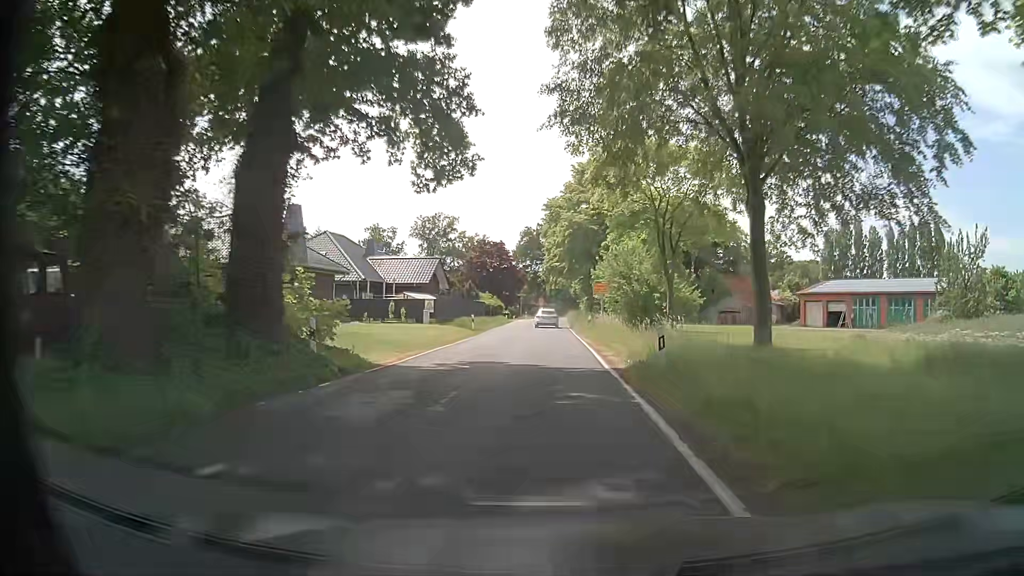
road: secondary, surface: asphalt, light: Day
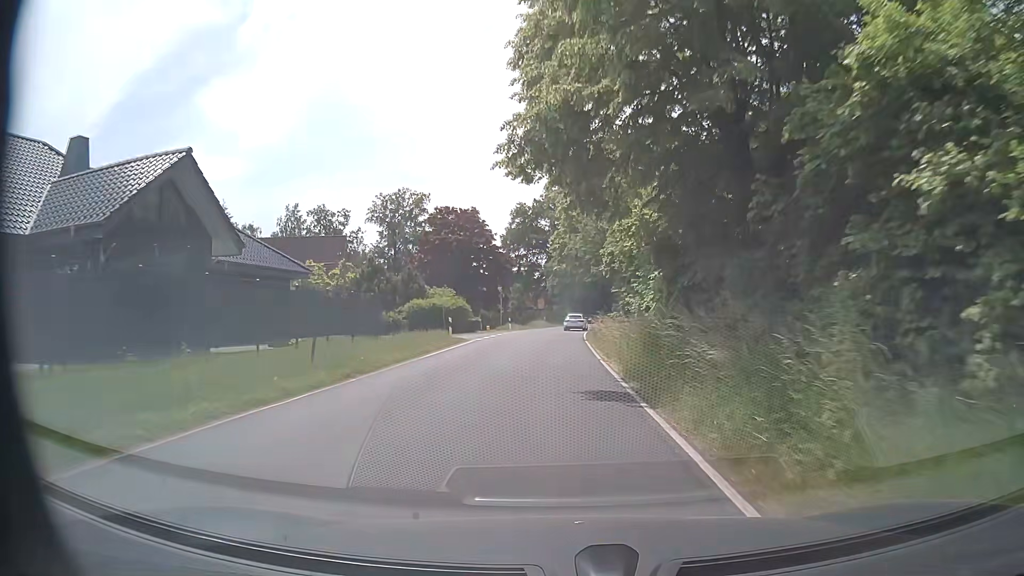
(-0.5, +41.6) m; -1°
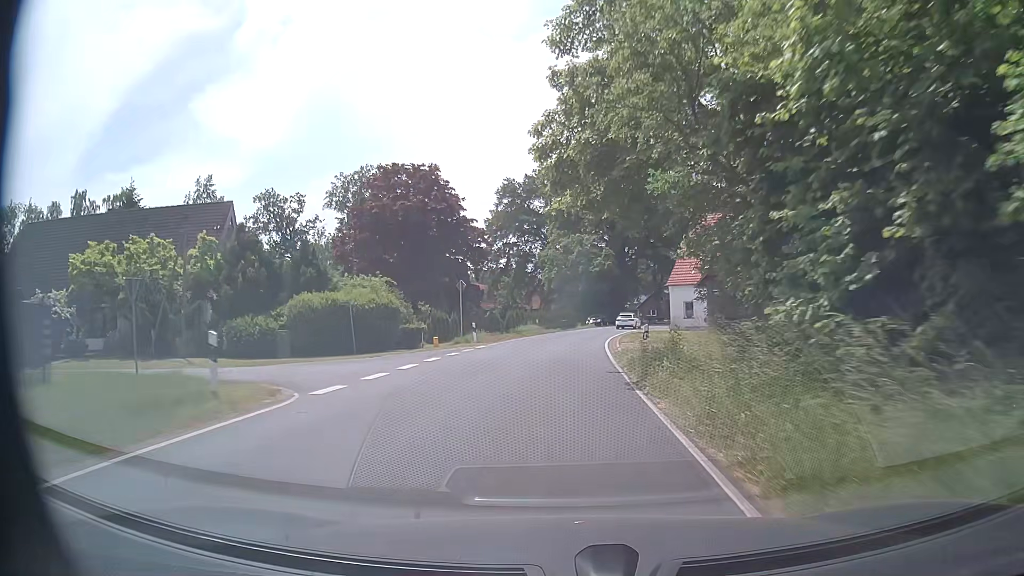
(+0.4, +23.2) m; +1°
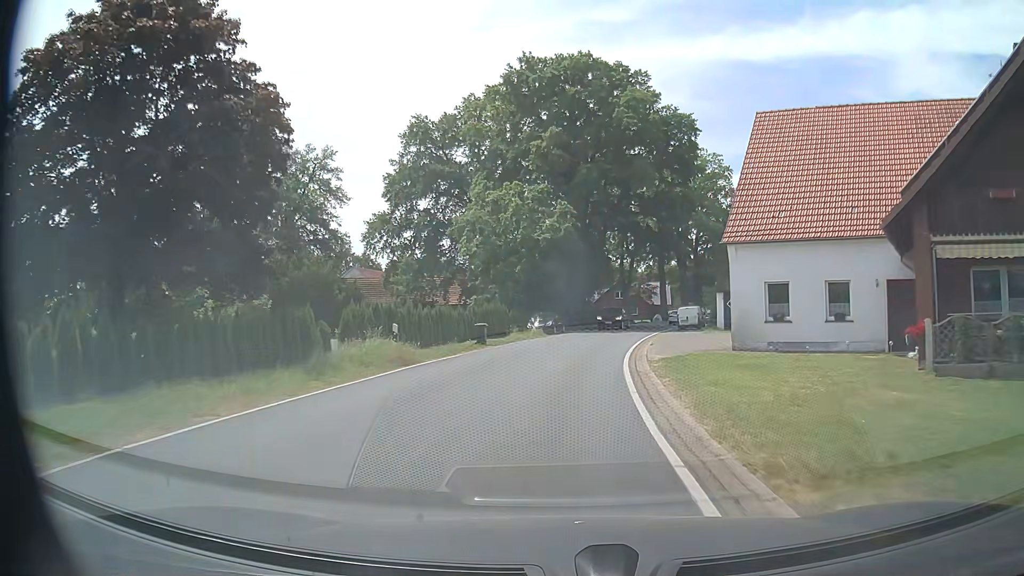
(+1.0, +31.3) m; +5°
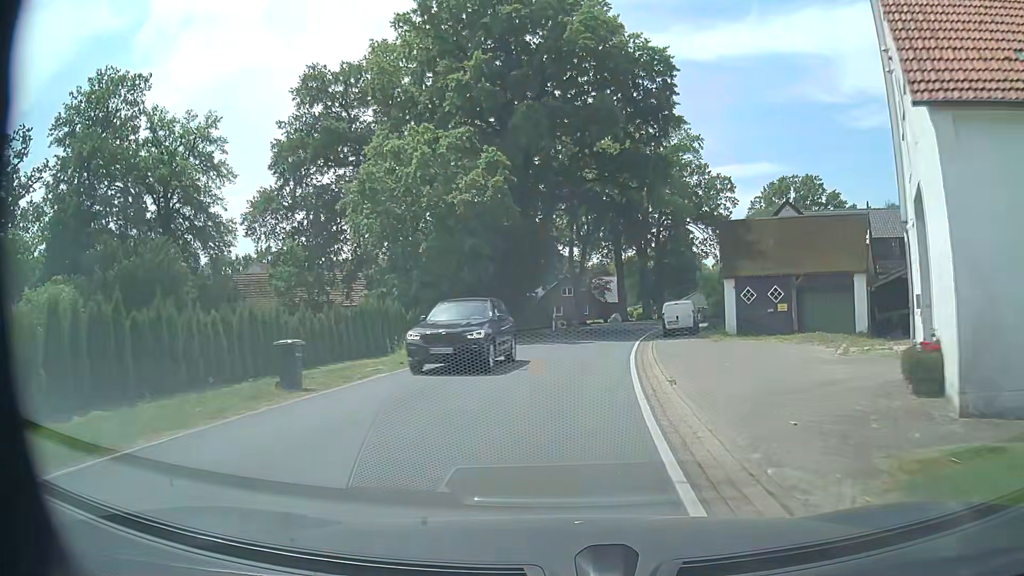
(+0.6, +15.7) m; +5°
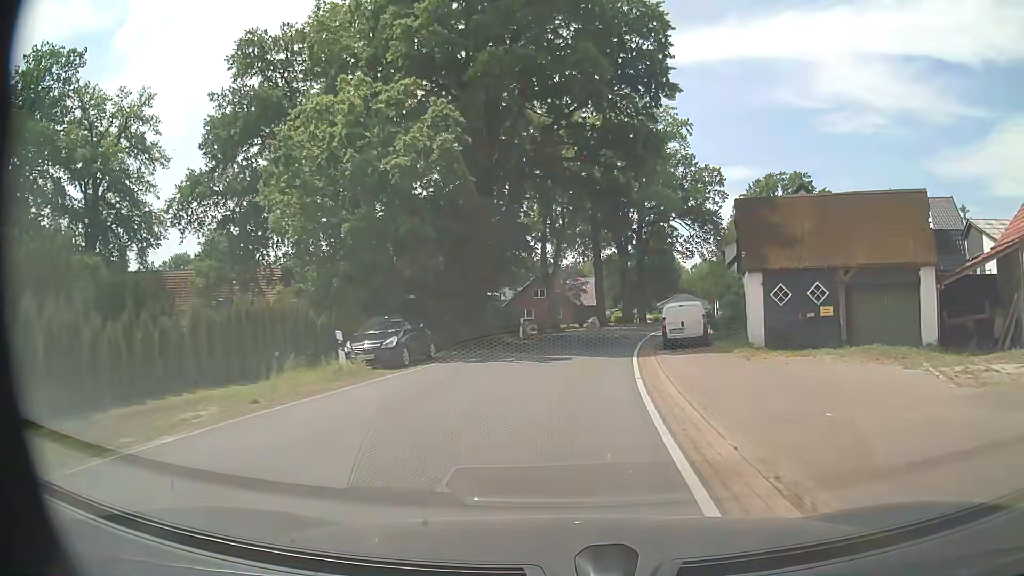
(+0.2, +7.9) m; +3°
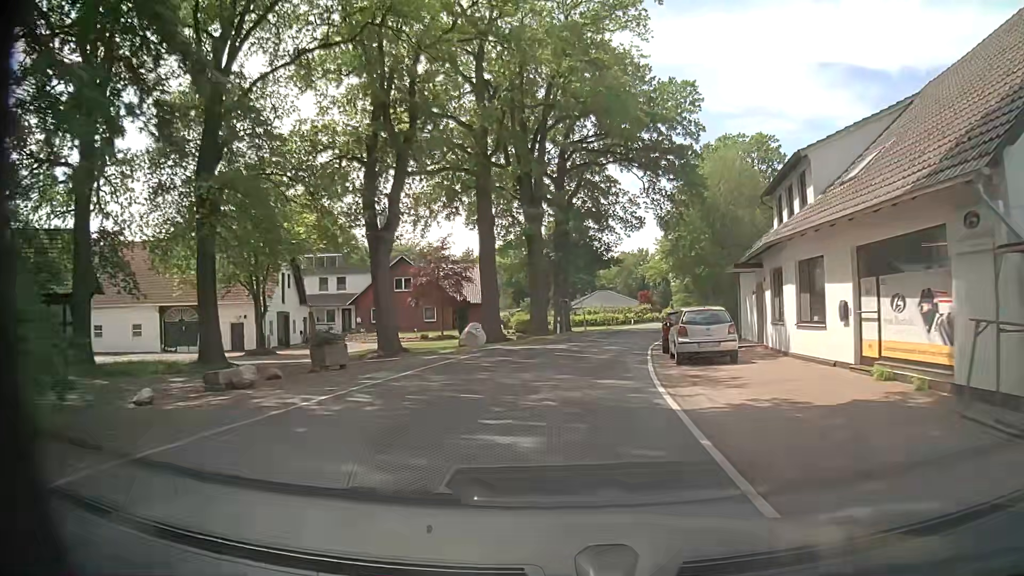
(+2.4, +31.5) m; +9°
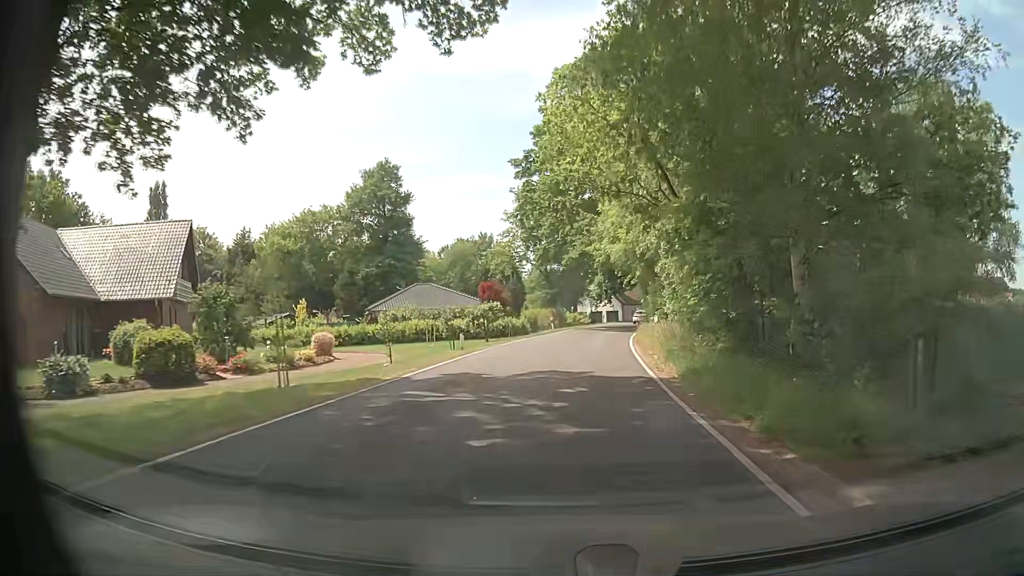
(+3.9, +39.3) m; +13°
(0, +10) (+1, +20) (+2, +30) (+3, +40) (+4, +50) (+6, +60) (+8, +69) (+11, +79) (+14, +88) (+18, +98) m
